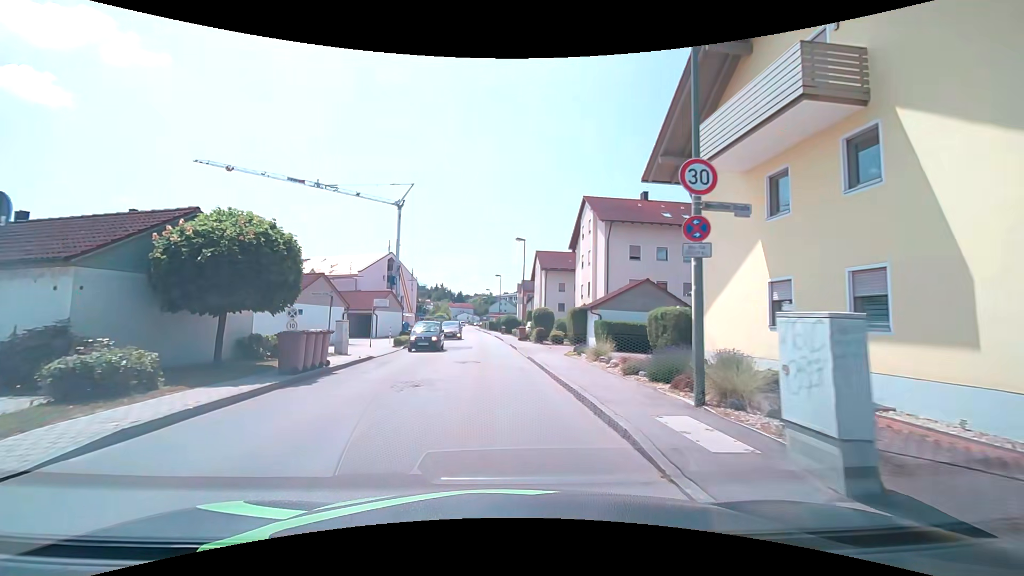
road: unclassified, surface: asphalt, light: Day
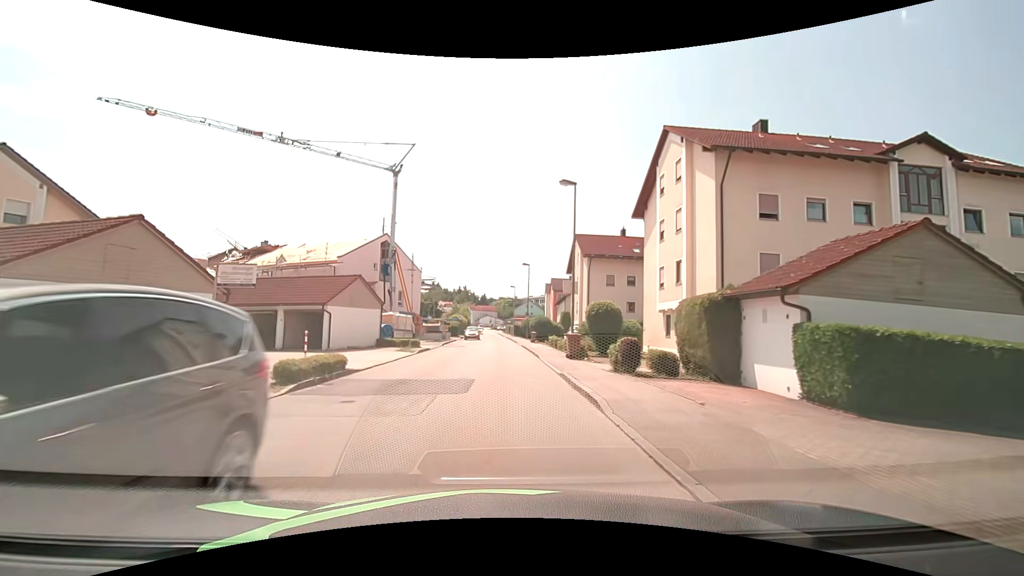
(-0.6, +17.0) m; -4°
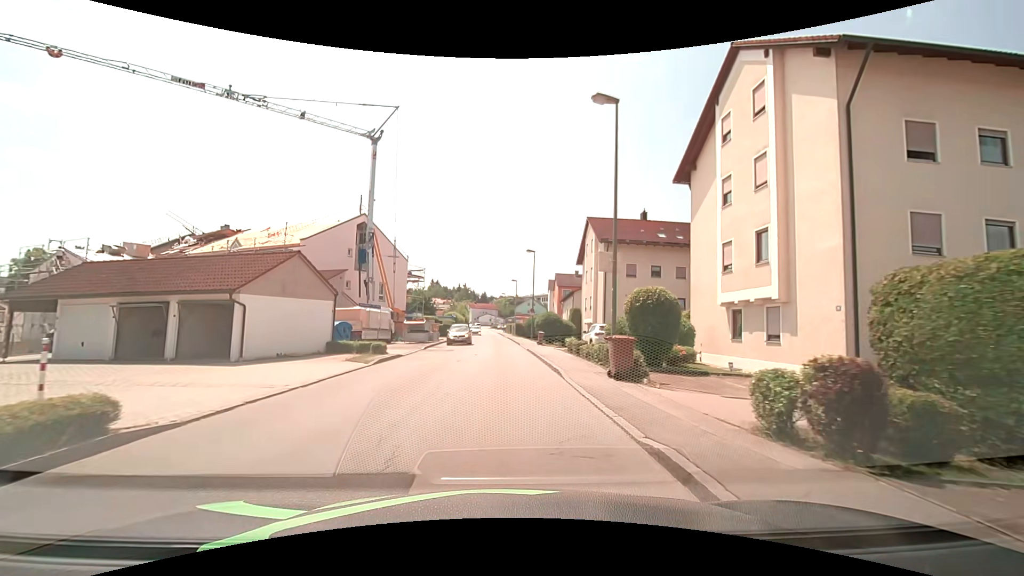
(+0.2, +8.6) m; +1°
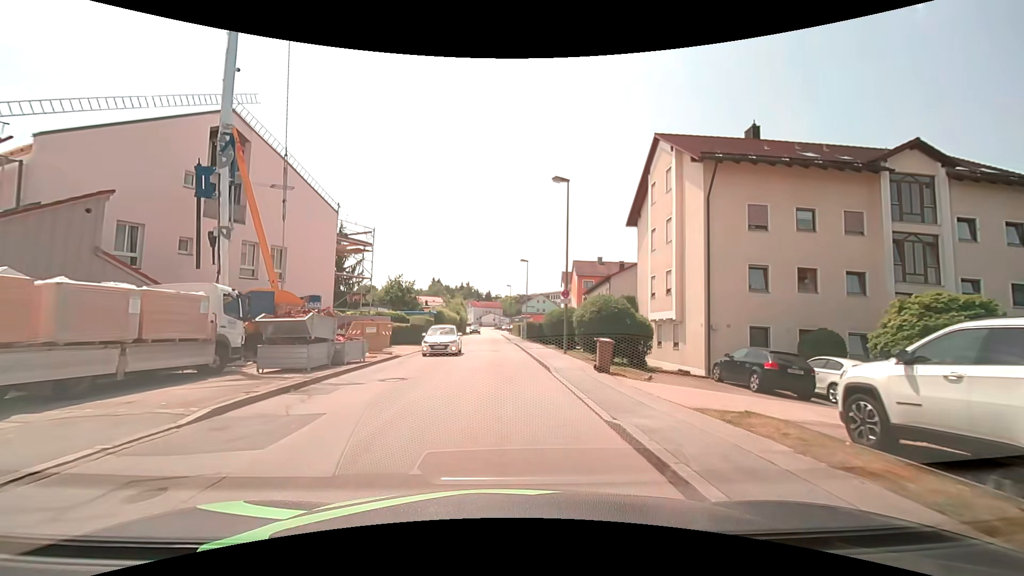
(0.0, +22.1) m; 0°
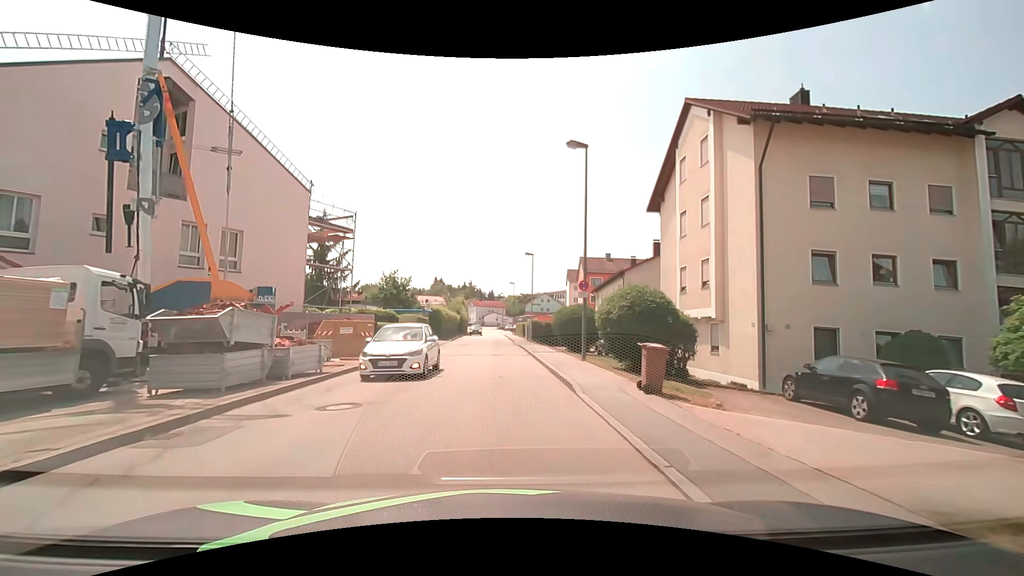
(0.0, +4.5) m; -1°
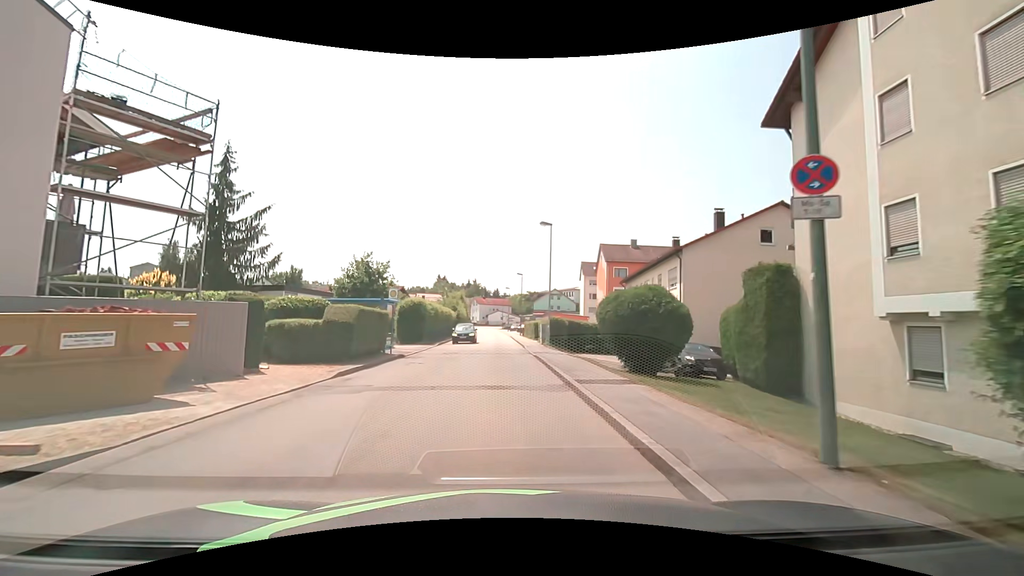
(-0.2, +13.4) m; -1°
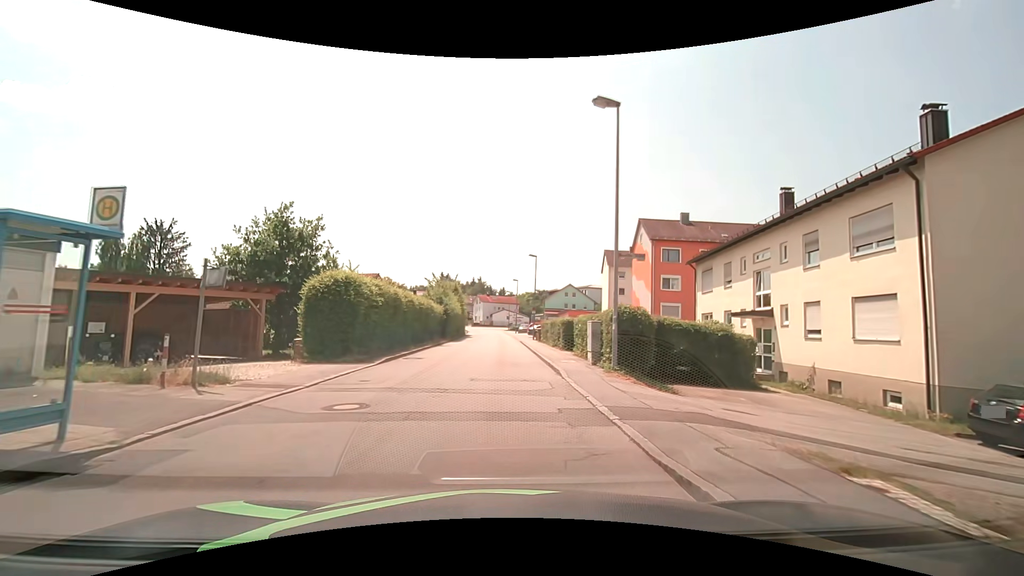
(-0.2, +17.9) m; -1°
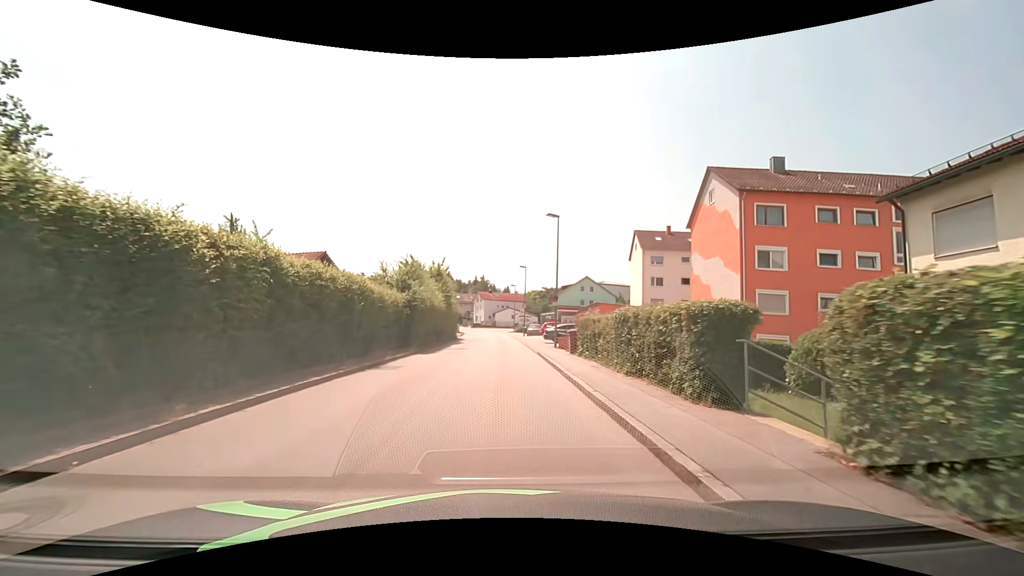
(+0.1, +17.8) m; 0°
(0, +10) (0, +20) (0, +30) (0, +40) (-1, +50) (-1, +60) (-2, +70) (-2, +80) (-4, +90) (-6, +100) m
